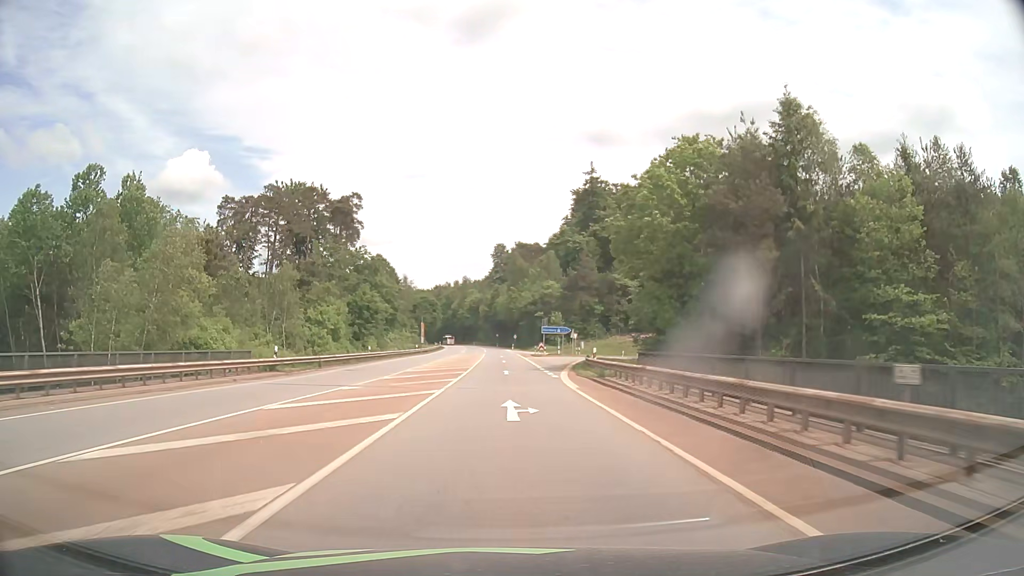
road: secondary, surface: asphalt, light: Day
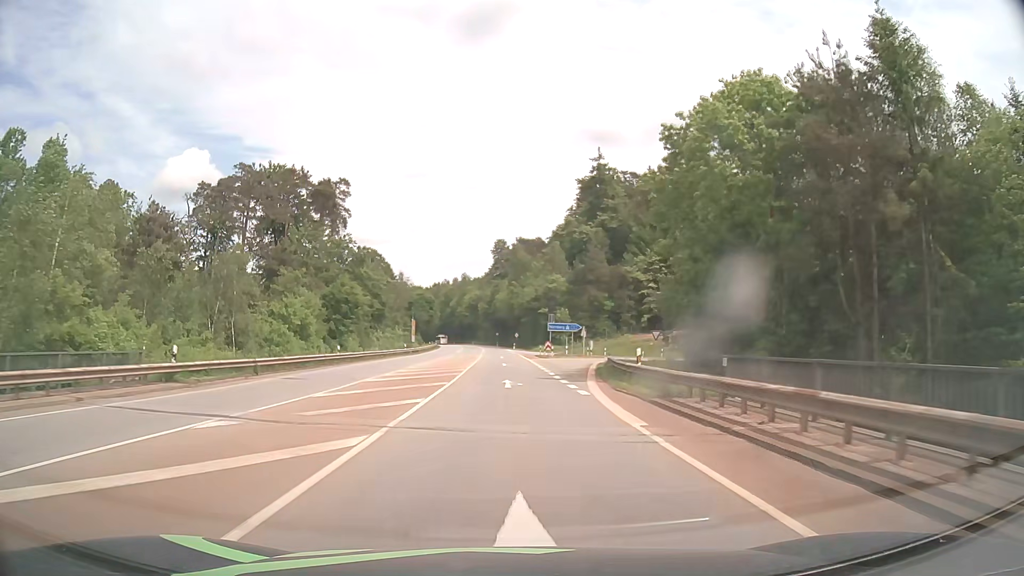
(0.0, +10.7) m; 0°
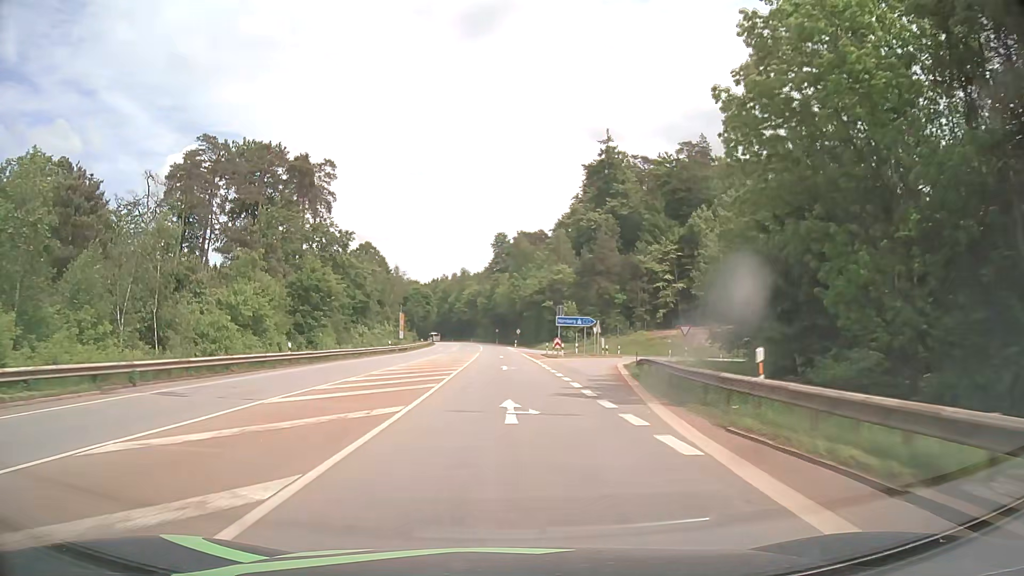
(0.0, +10.7) m; 0°
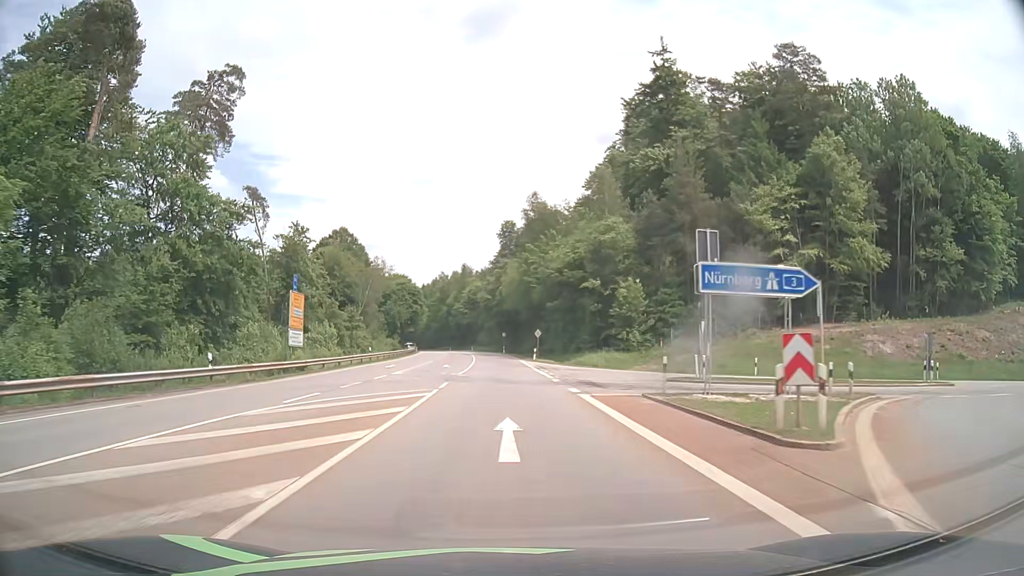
(-0.2, +42.9) m; -1°
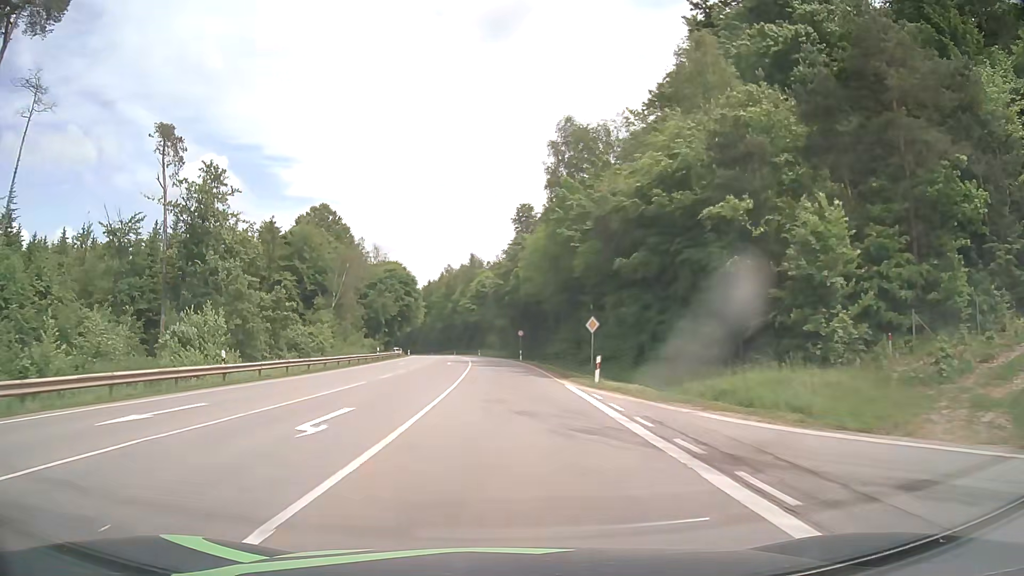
(-0.3, +32.2) m; -1°
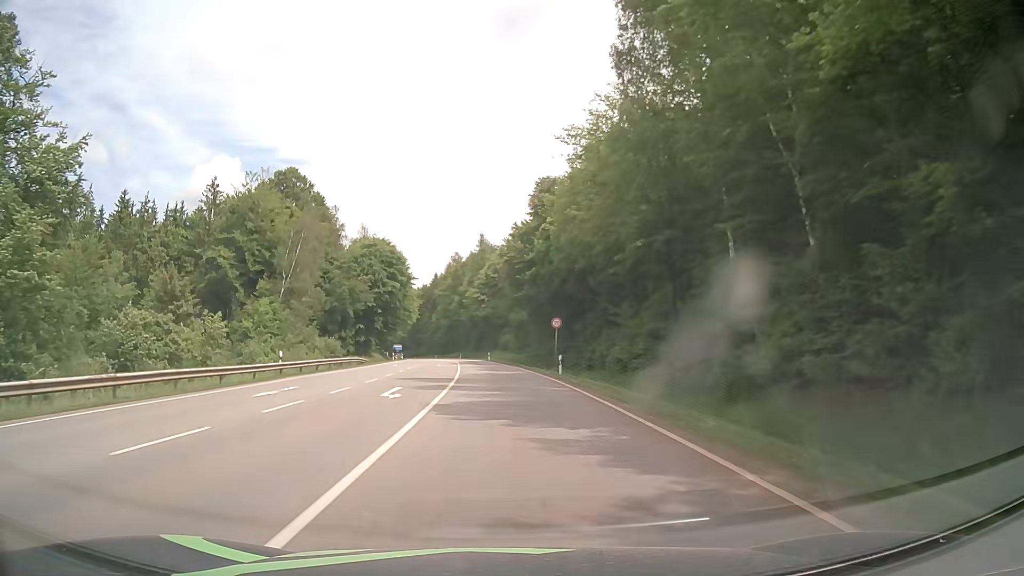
(-0.3, +32.2) m; -1°
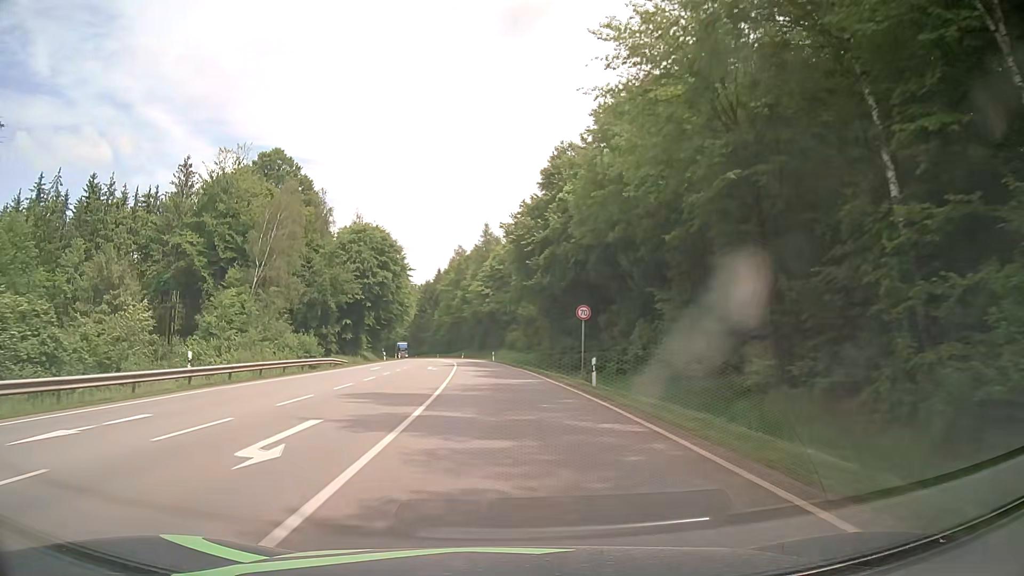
(0.0, +10.7) m; 0°
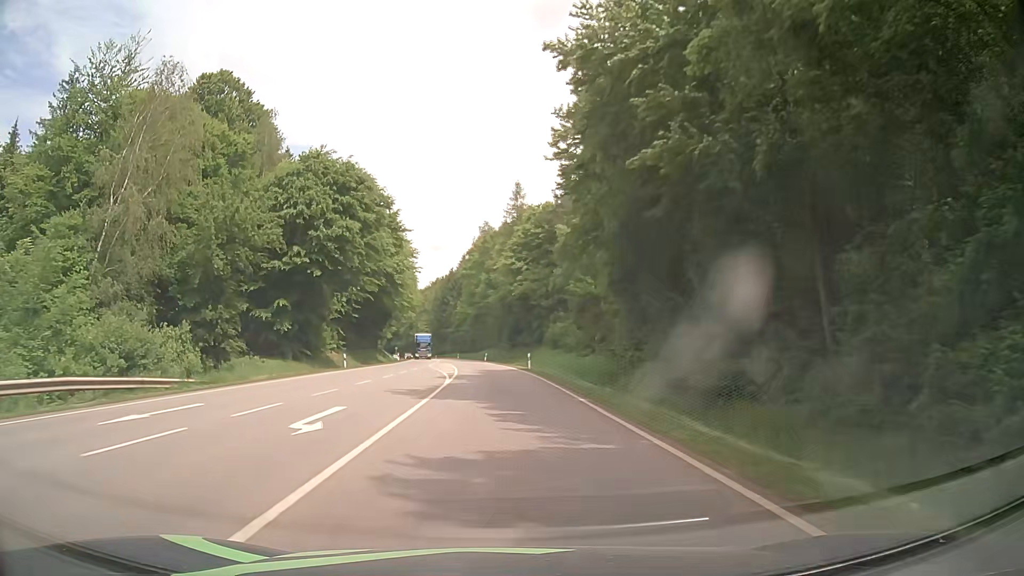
(-0.6, +32.2) m; -3°
(0, +10) (0, +20) (-1, +30) (-1, +40) (-2, +50) (-3, +60) (-4, +70) (-5, +80) (-6, +90) (-7, +100) m
